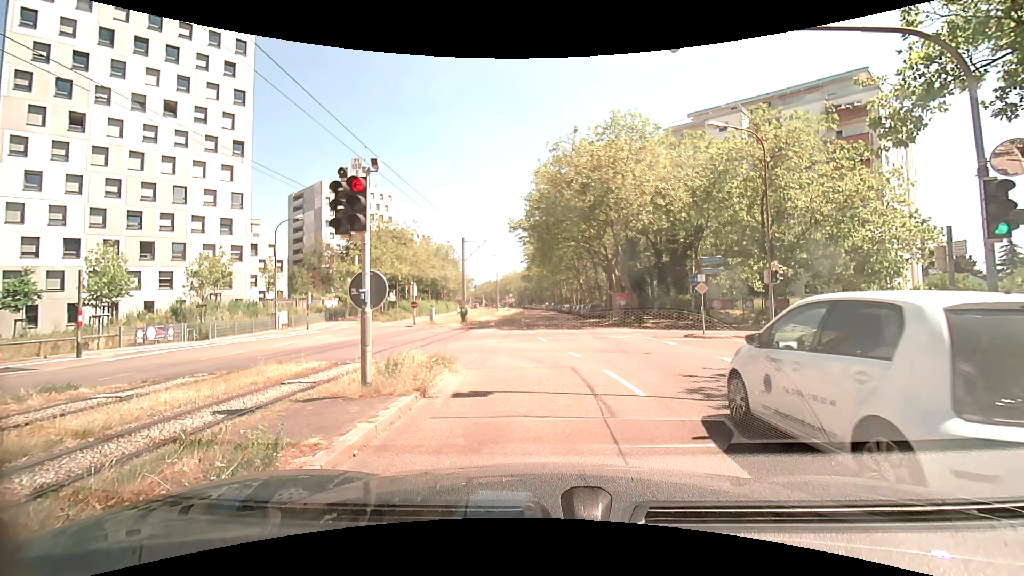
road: tertiary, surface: asphalt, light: Day
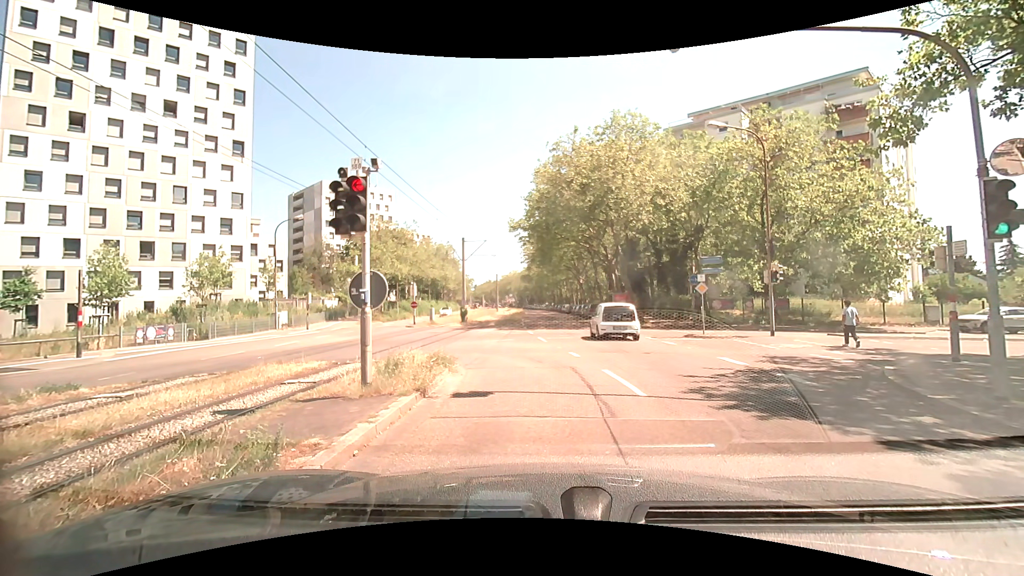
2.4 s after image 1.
(0.0, 0.0) m; 0°
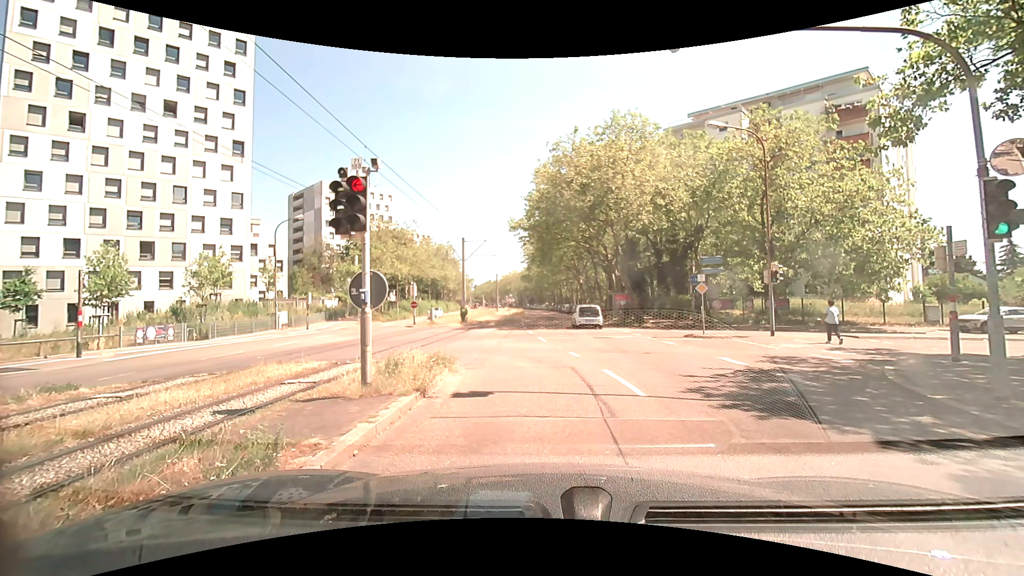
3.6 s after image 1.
(0.0, 0.0) m; 0°
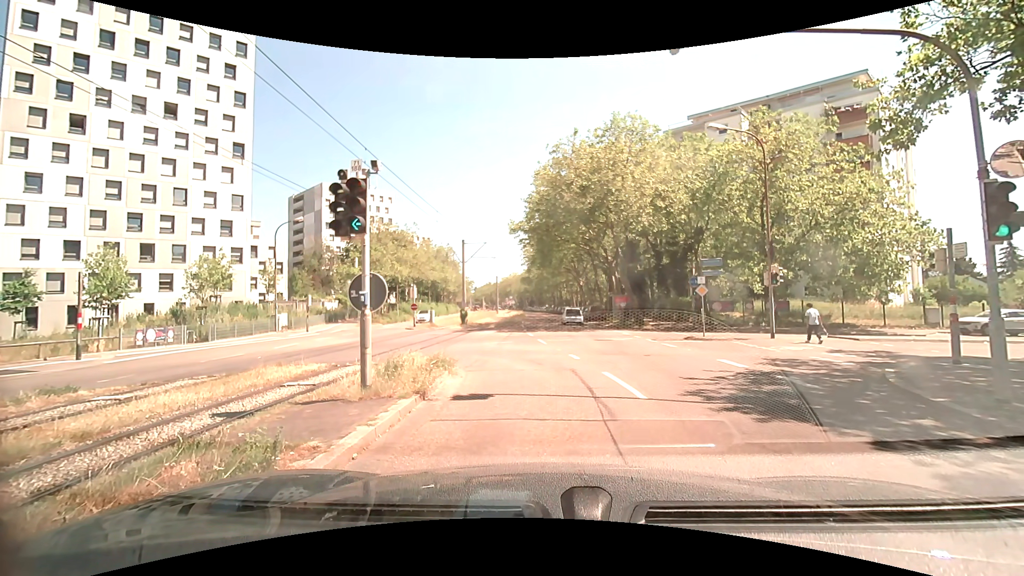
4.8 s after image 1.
(0.0, 0.0) m; 0°
